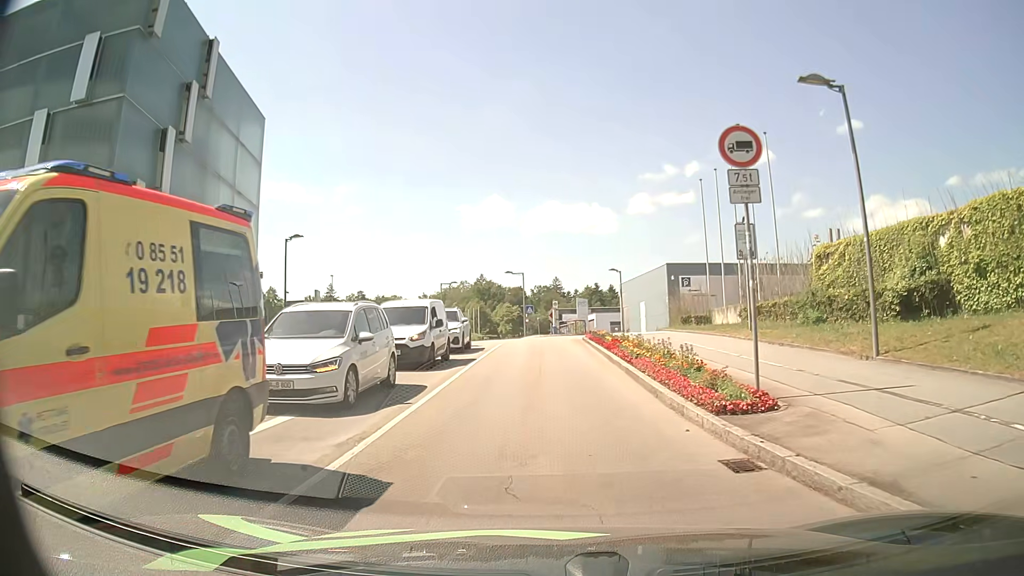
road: residential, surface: asphalt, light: Day
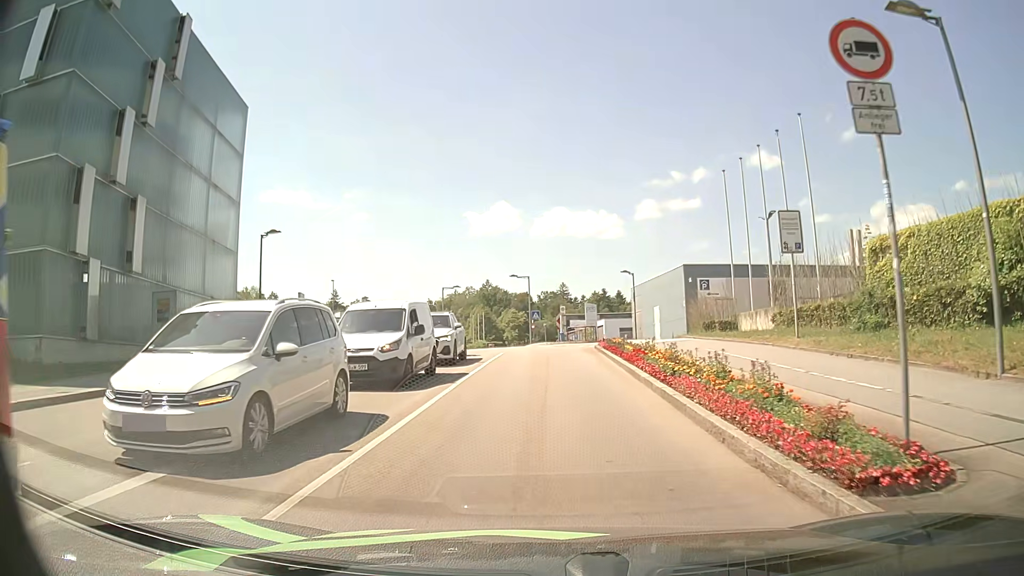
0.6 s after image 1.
(0.0, +3.7) m; -2°
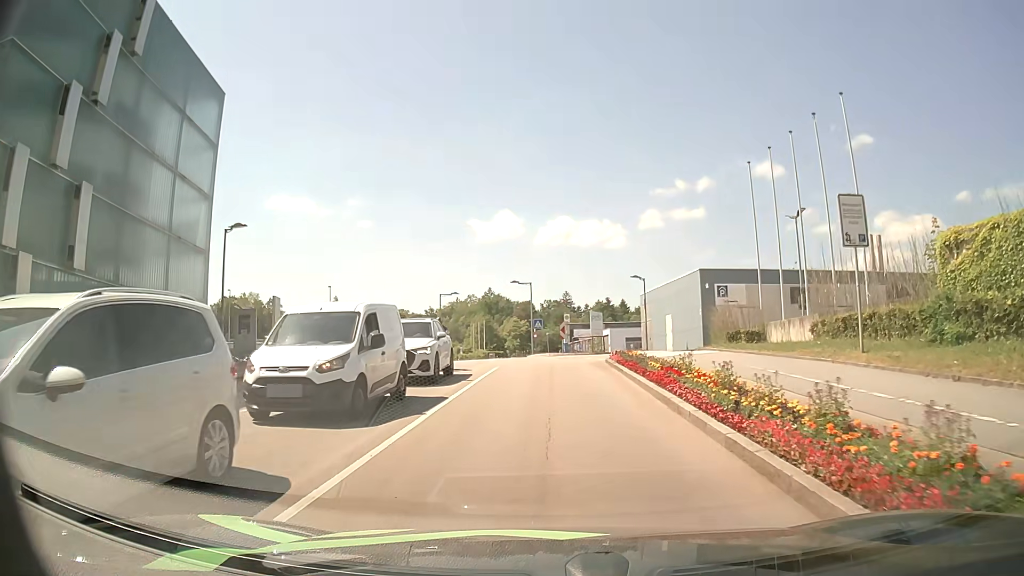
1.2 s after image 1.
(0.0, +3.9) m; +1°
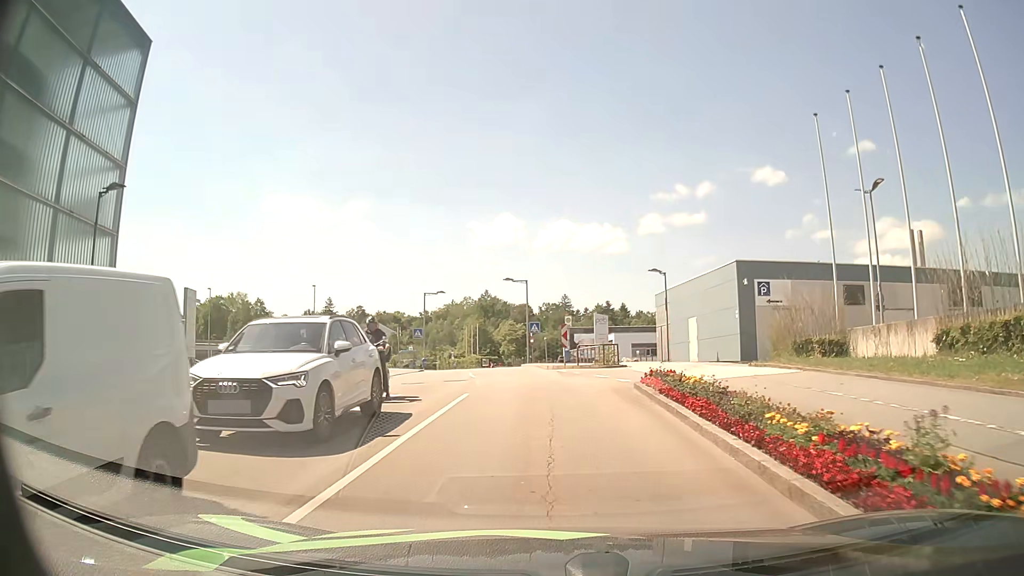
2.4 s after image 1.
(0.0, +8.2) m; -1°
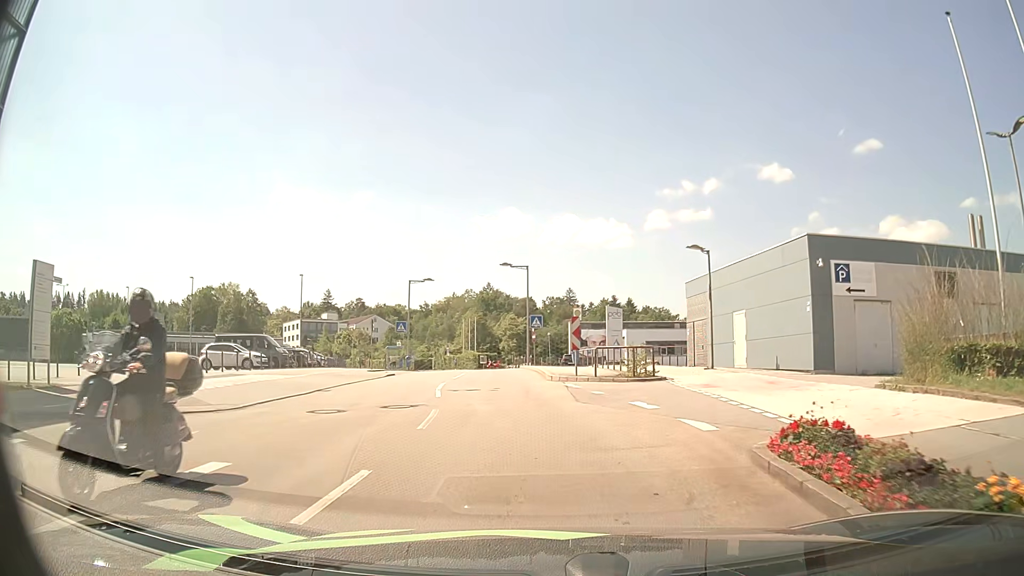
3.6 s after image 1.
(+0.1, +8.6) m; +1°
